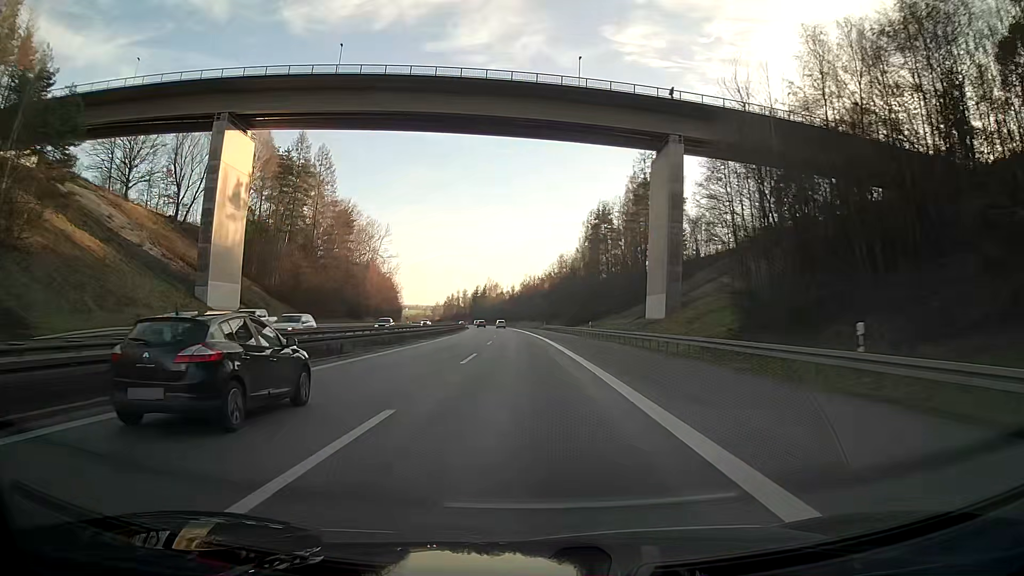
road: motorway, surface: asphalt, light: Day
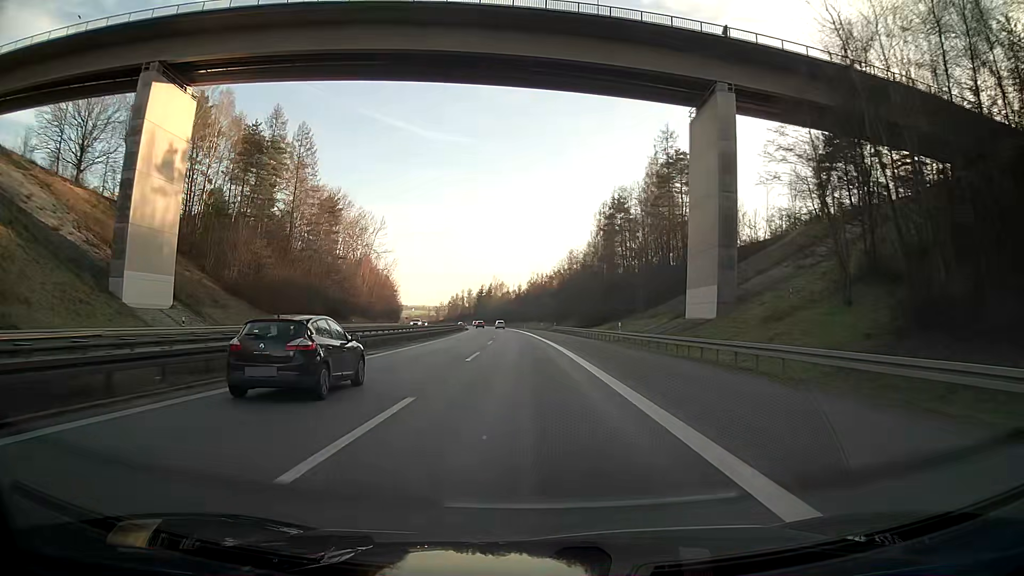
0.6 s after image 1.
(-0.1, +16.0) m; -1°
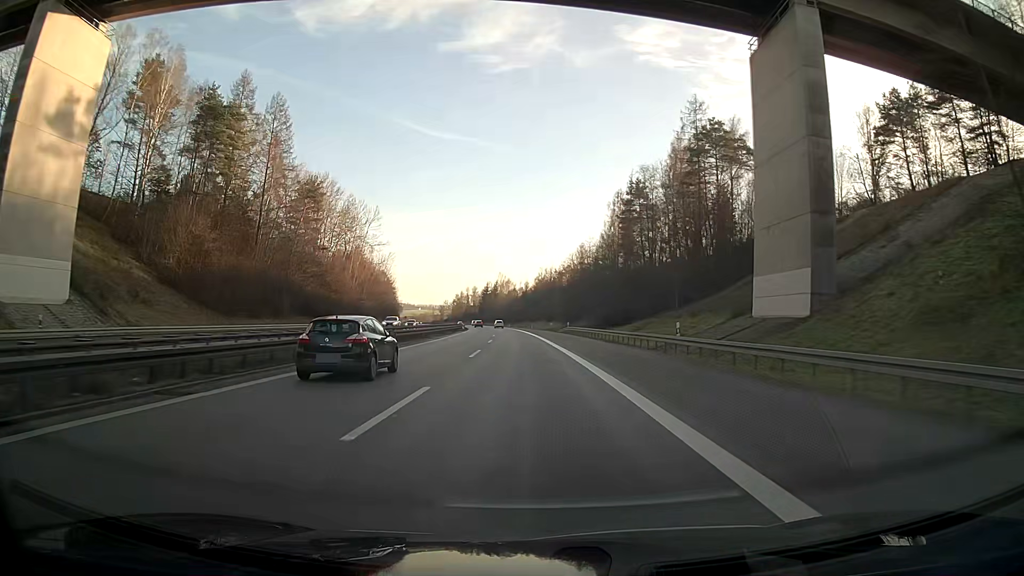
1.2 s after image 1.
(-0.1, +16.0) m; -1°
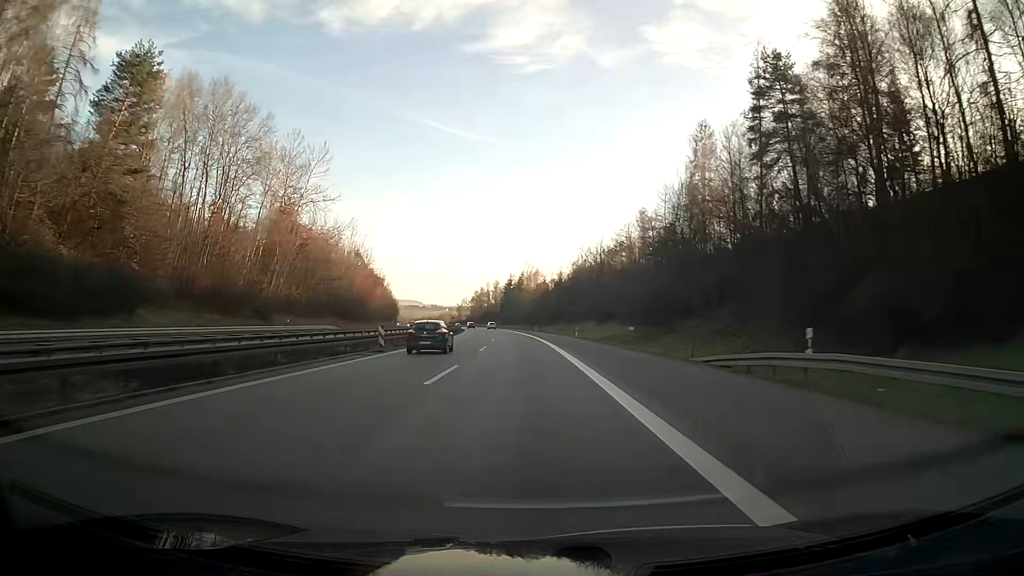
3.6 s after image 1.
(-1.4, +64.1) m; -3°
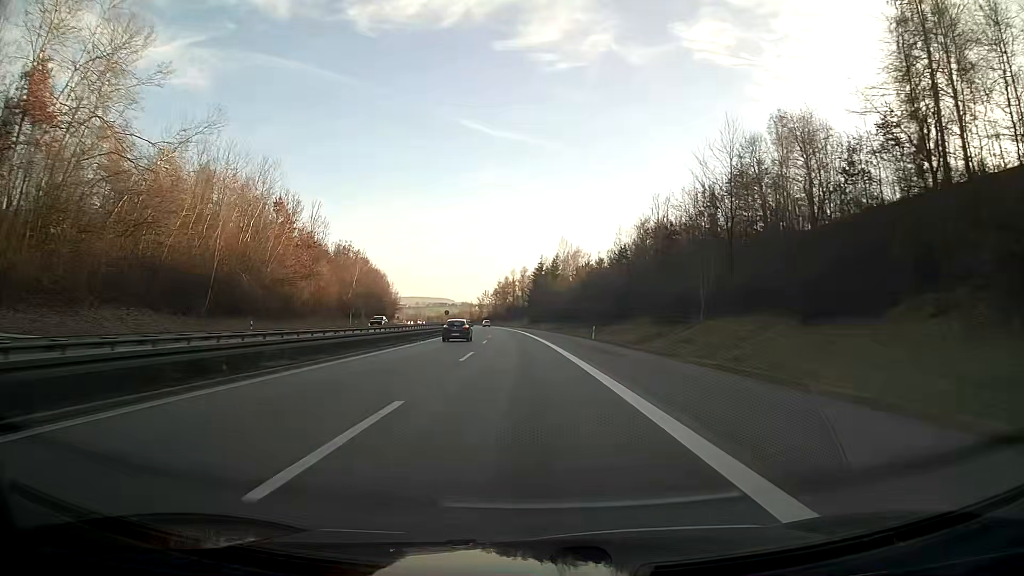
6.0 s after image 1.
(-1.5, +64.1) m; -3°
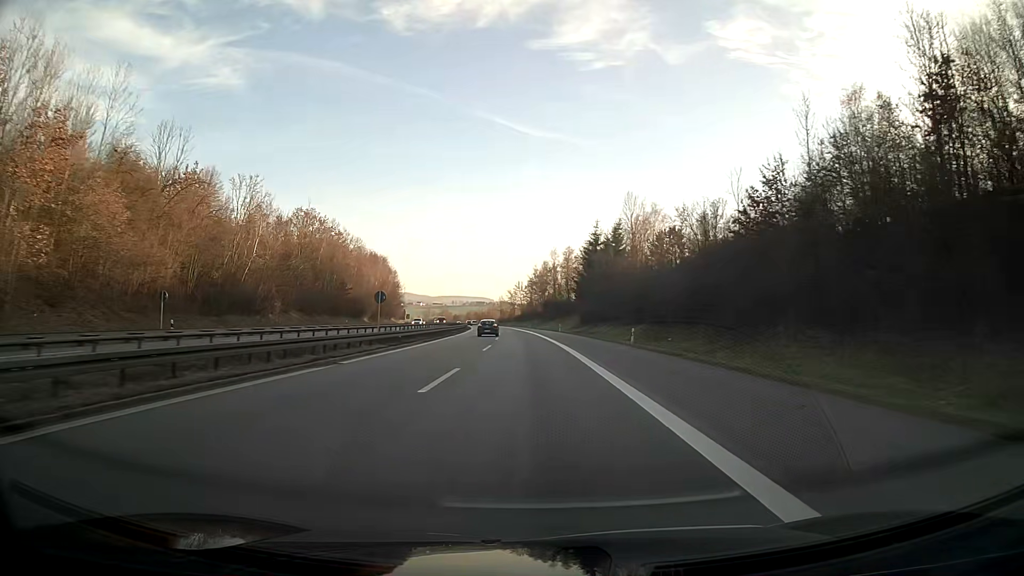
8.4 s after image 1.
(-2.0, +64.0) m; -3°
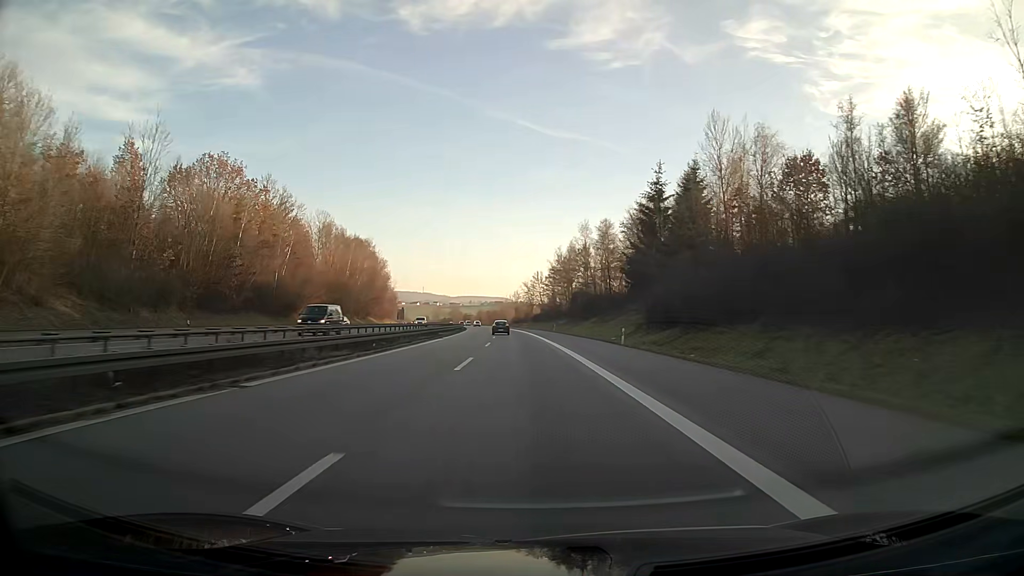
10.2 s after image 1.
(-0.7, +48.1) m; -2°
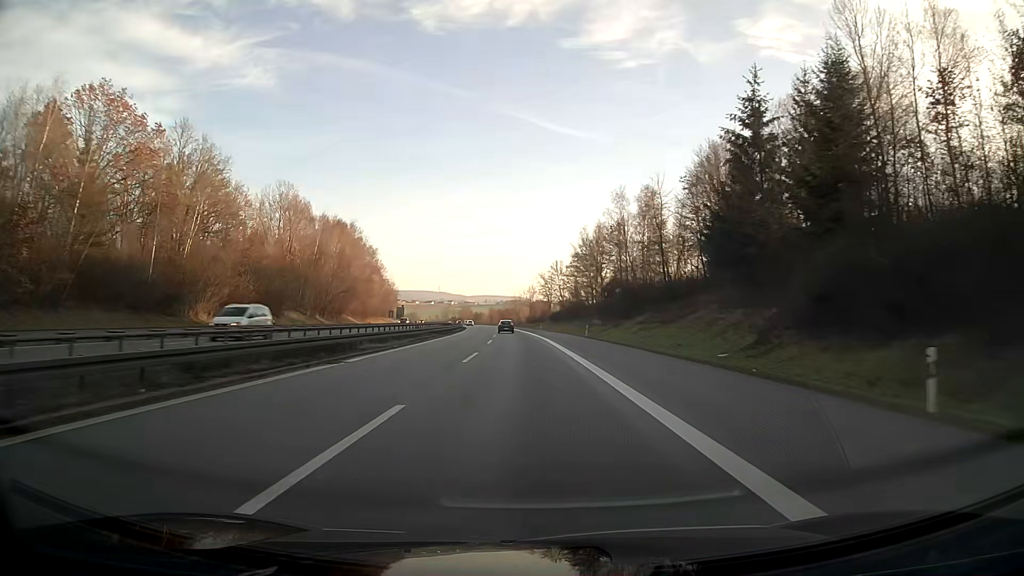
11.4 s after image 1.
(-0.4, +32.2) m; -1°
